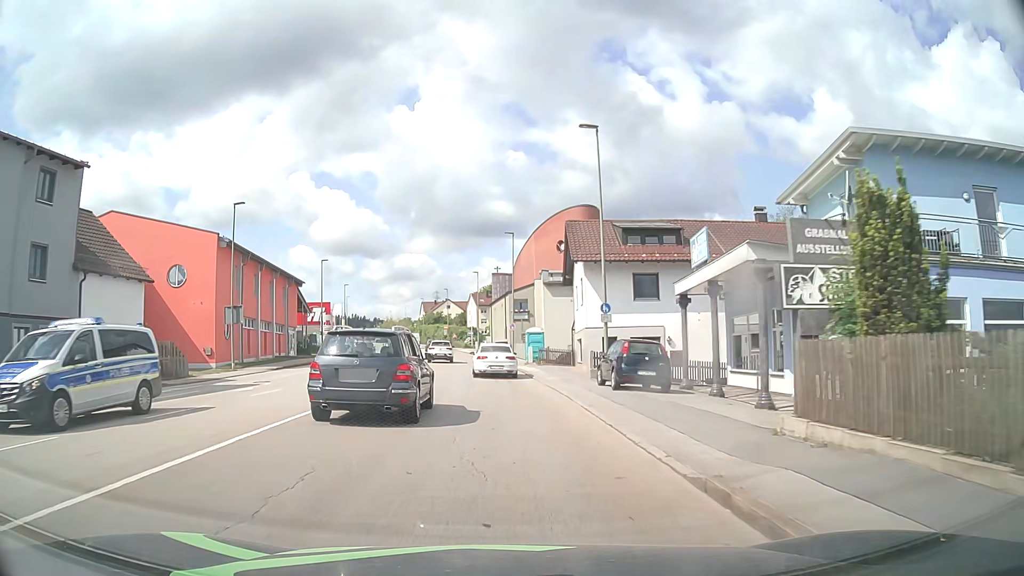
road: tertiary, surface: asphalt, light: Day
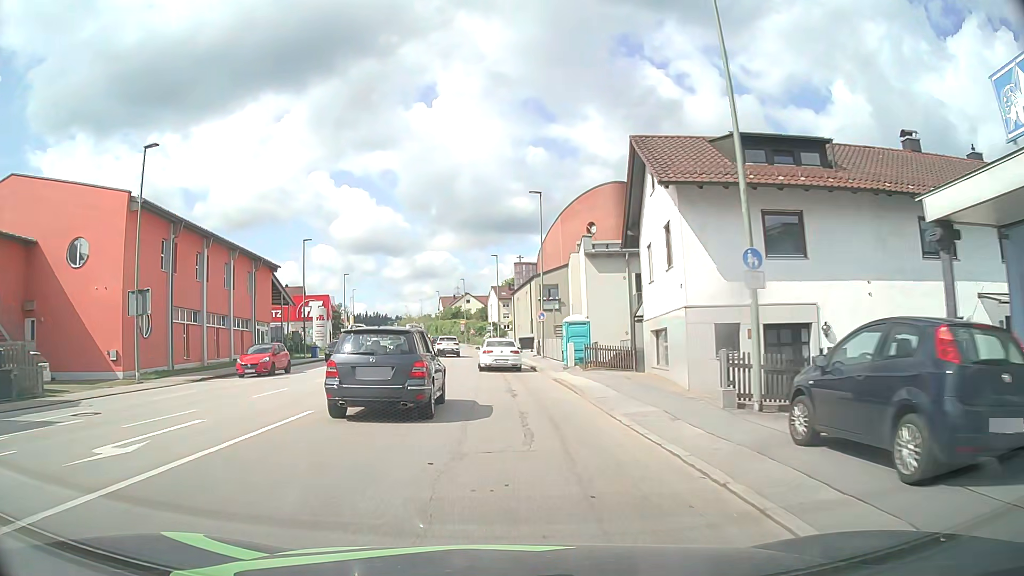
(-0.3, +14.0) m; -2°
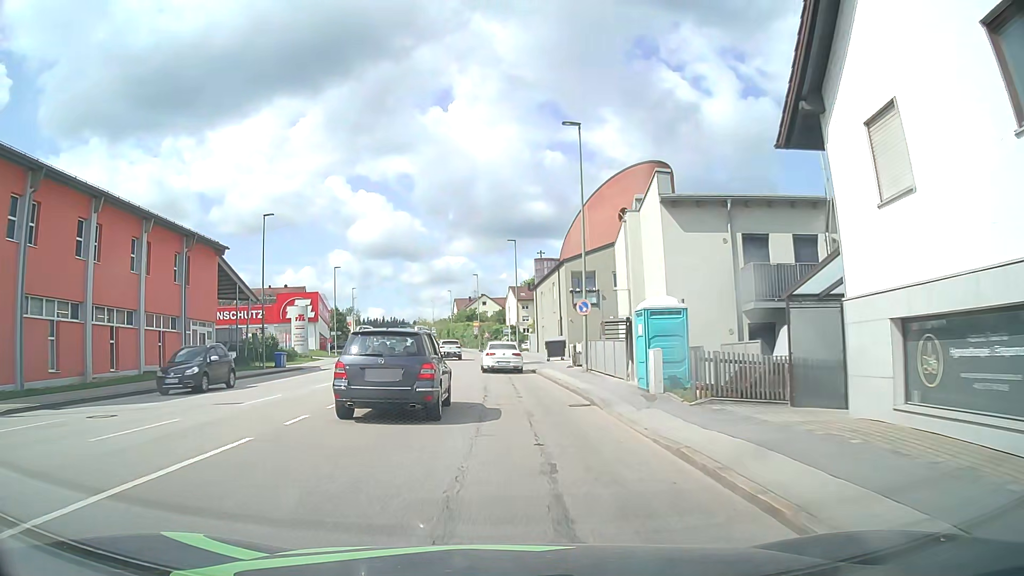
(-0.1, +14.2) m; -1°
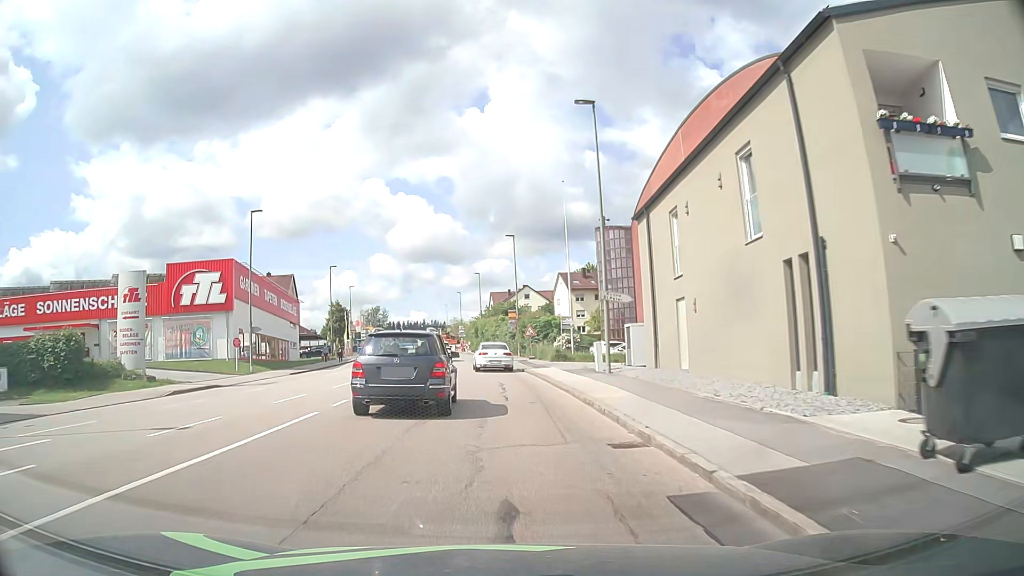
(-1.0, +36.1) m; -3°
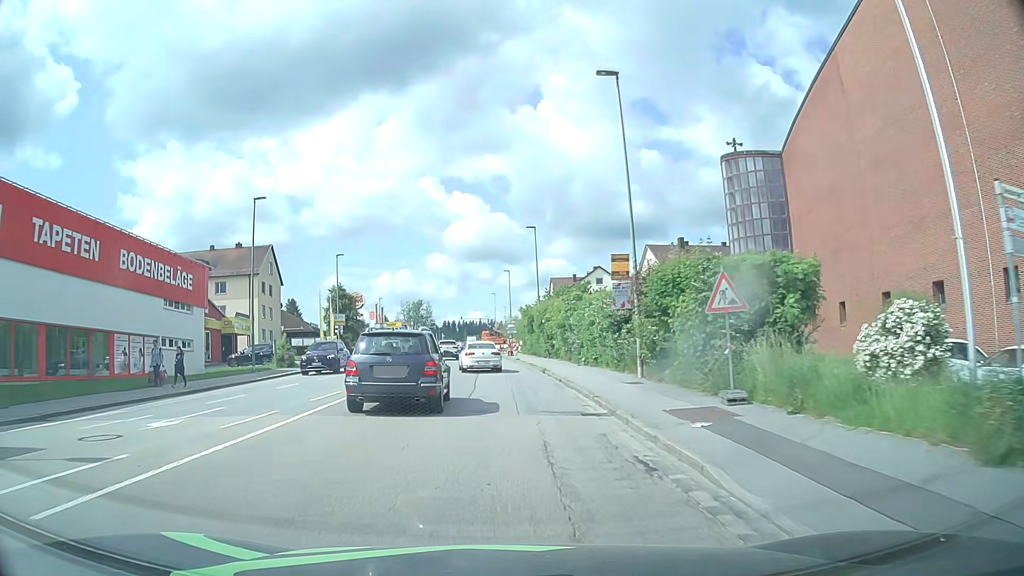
(-1.4, +35.7) m; -5°
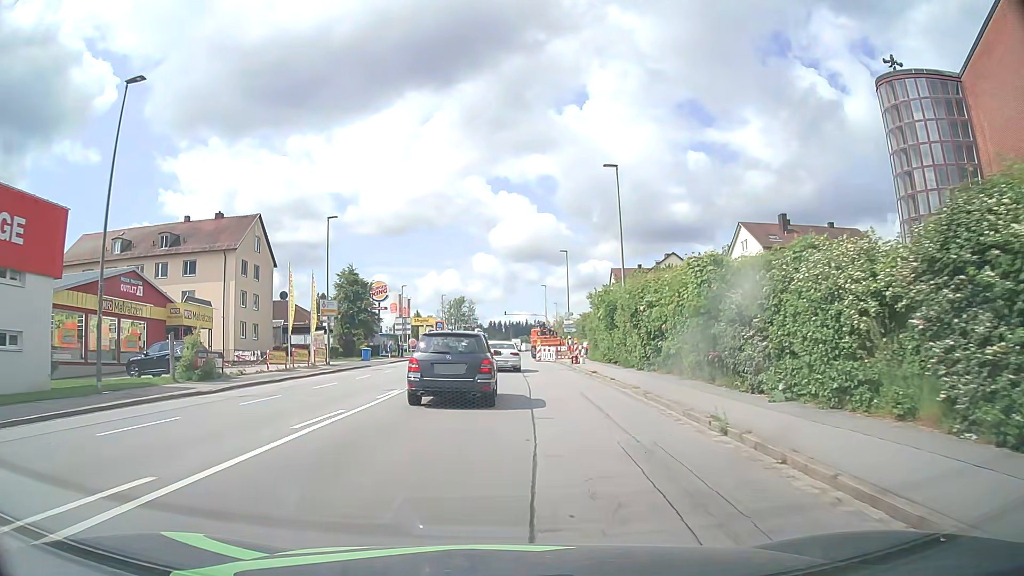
(-1.0, +19.9) m; -4°
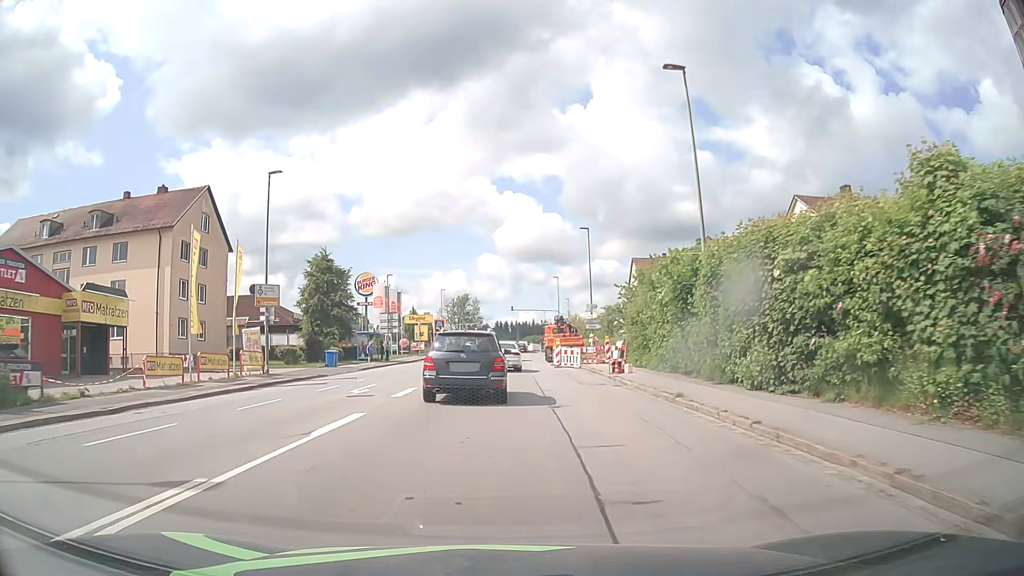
(0.0, +13.5) m; -1°
(0, +10) (0, +20) (0, +30) (0, +40) (0, +50) (+1, +60) (+1, +70) (+2, +80) (+2, +90) (+3, +100) m
